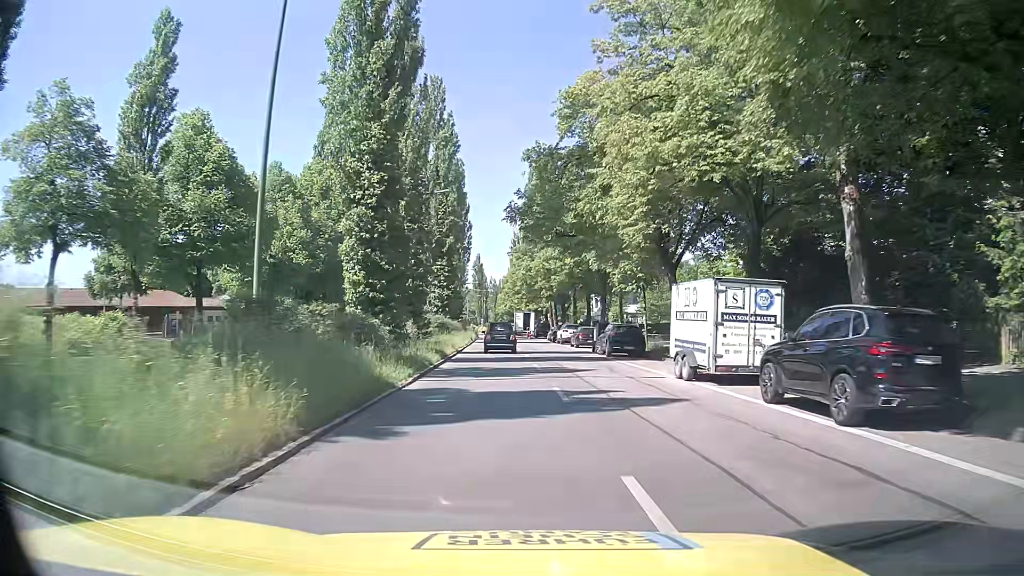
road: secondary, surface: asphalt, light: Day
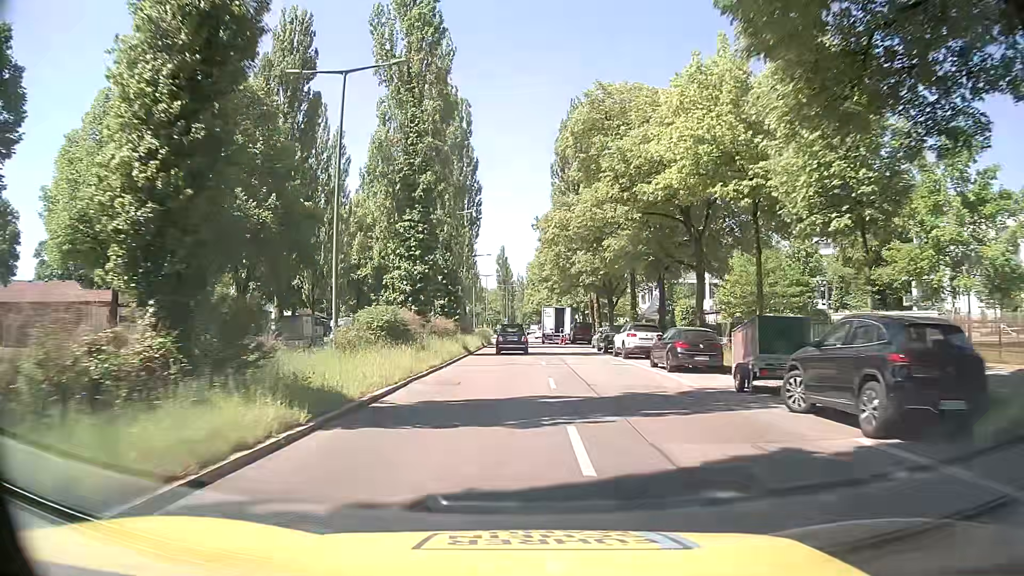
(0.0, +24.0) m; -3°
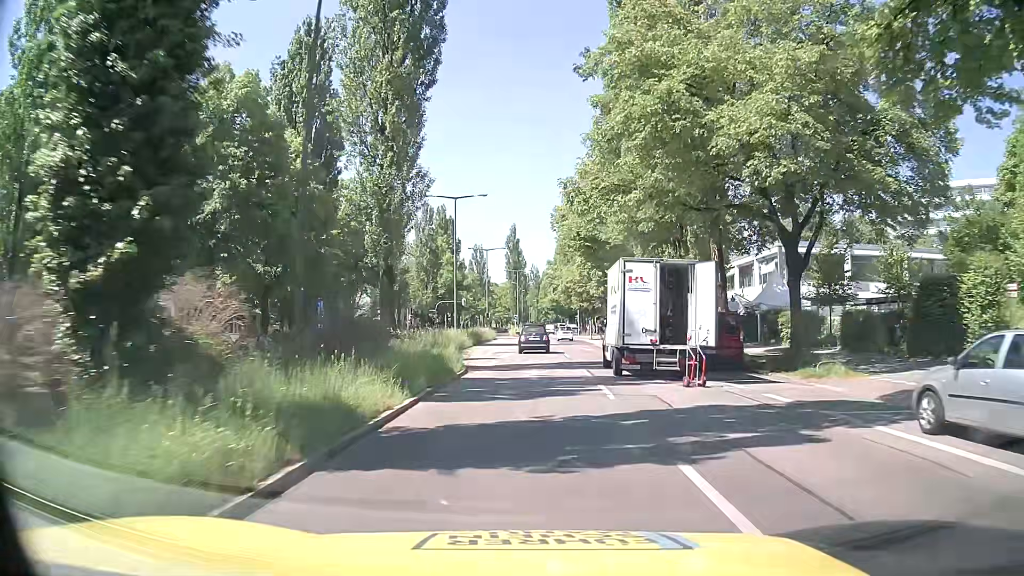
(-0.3, +38.5) m; 0°
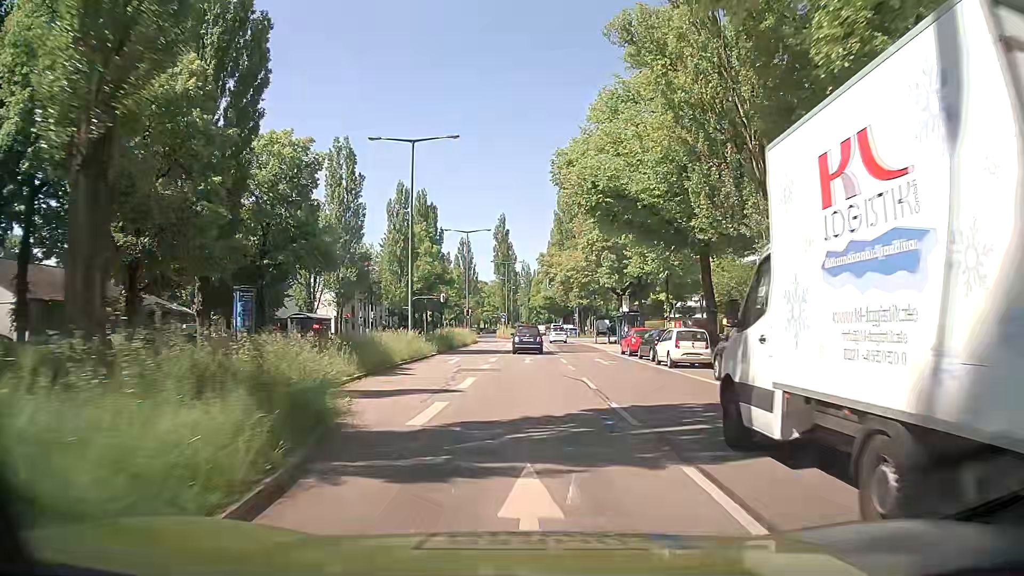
(0.0, +15.0) m; 0°
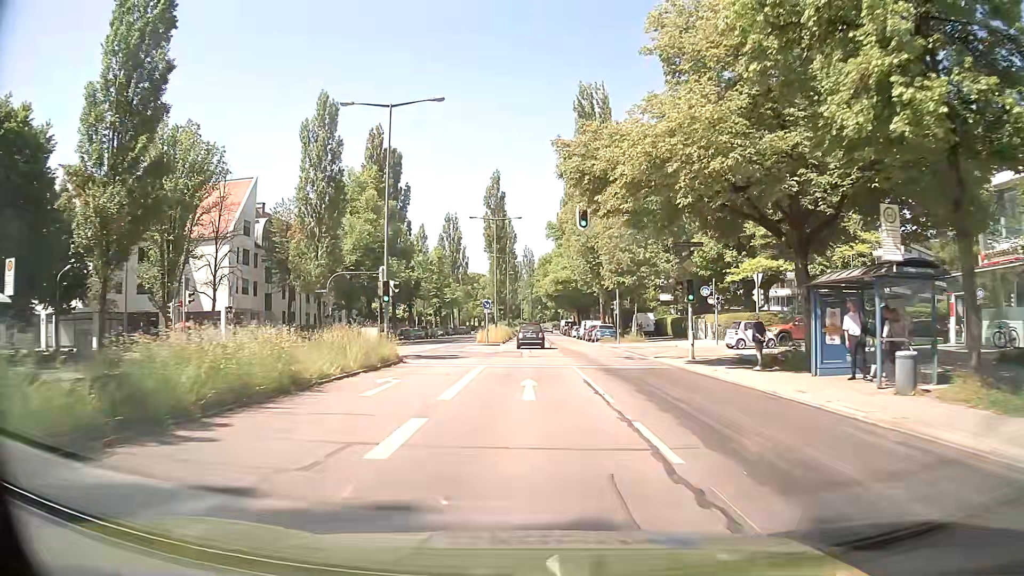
(+0.6, +37.1) m; 0°
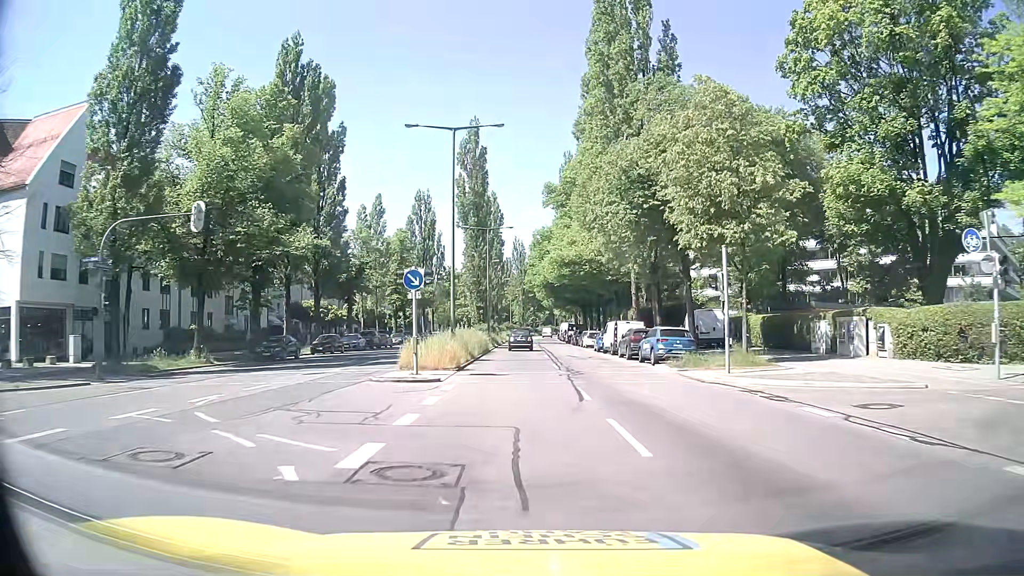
(+0.2, +28.4) m; +1°
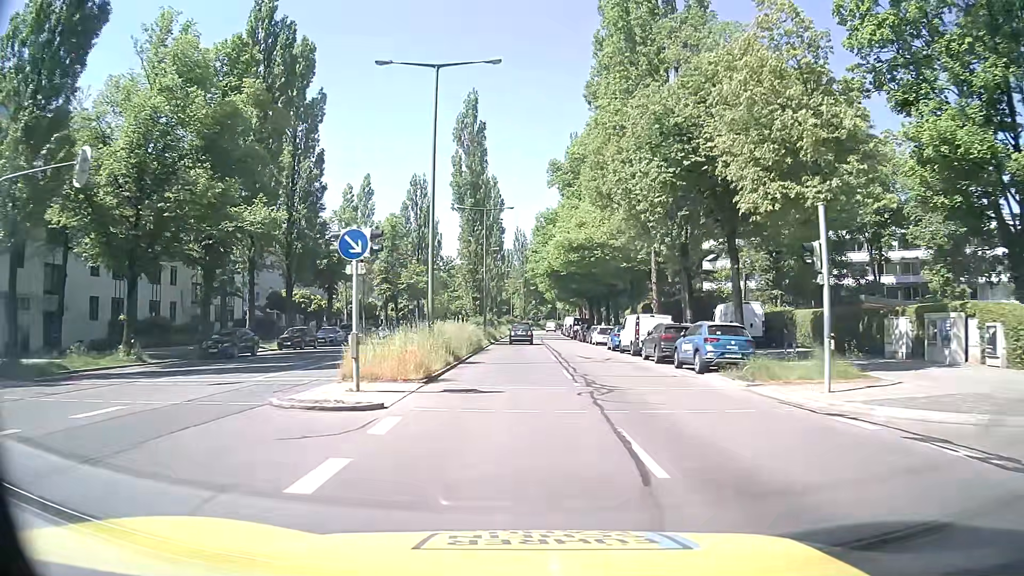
(0.0, +7.2) m; +1°
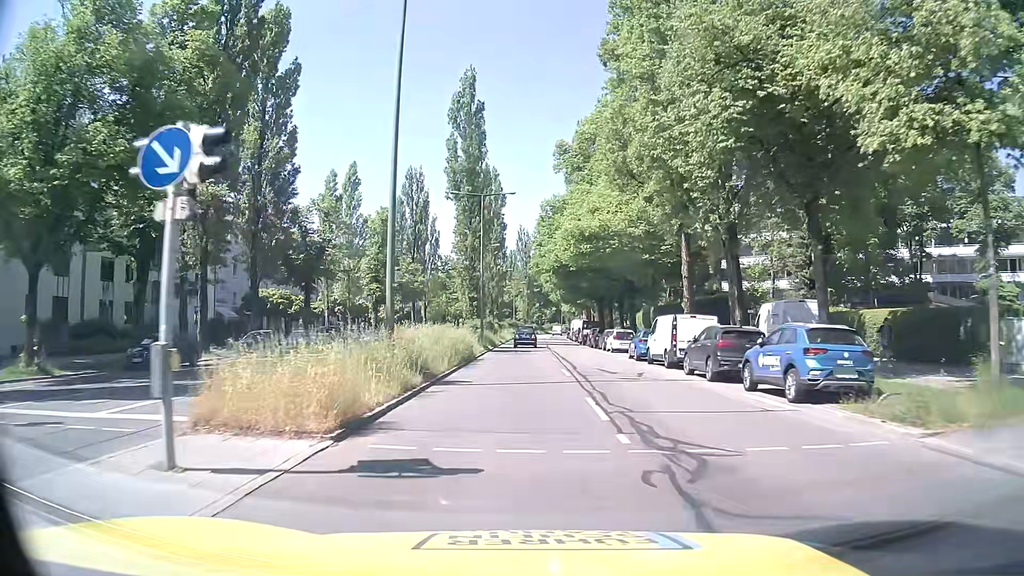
(-0.1, +7.3) m; -1°
(0, +10) (0, +20) (0, +30) (0, +40) (0, +50) (0, +60) (0, +70) (0, +80) (+1, +90) (+1, +100) m
